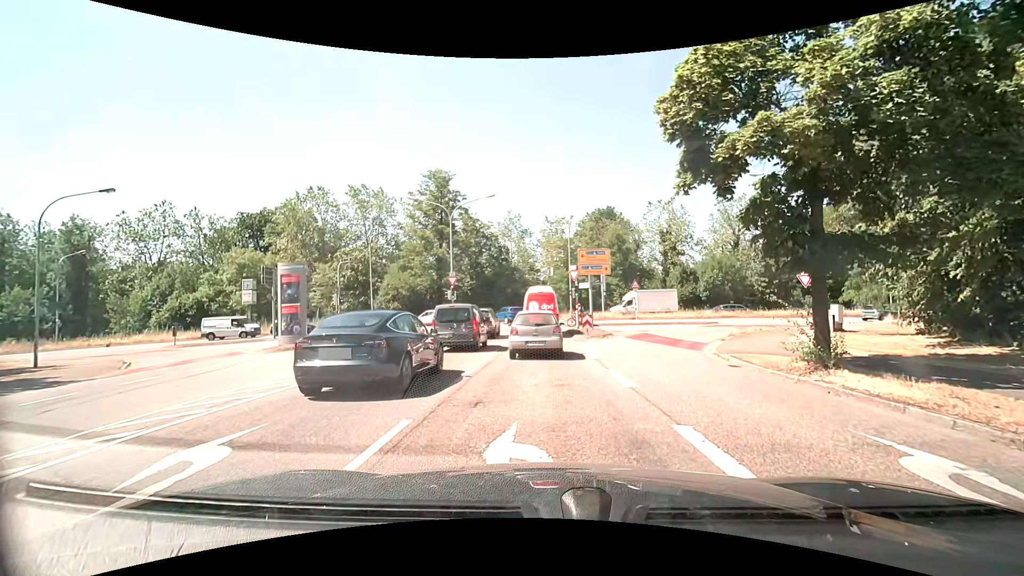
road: unclassified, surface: asphalt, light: Day
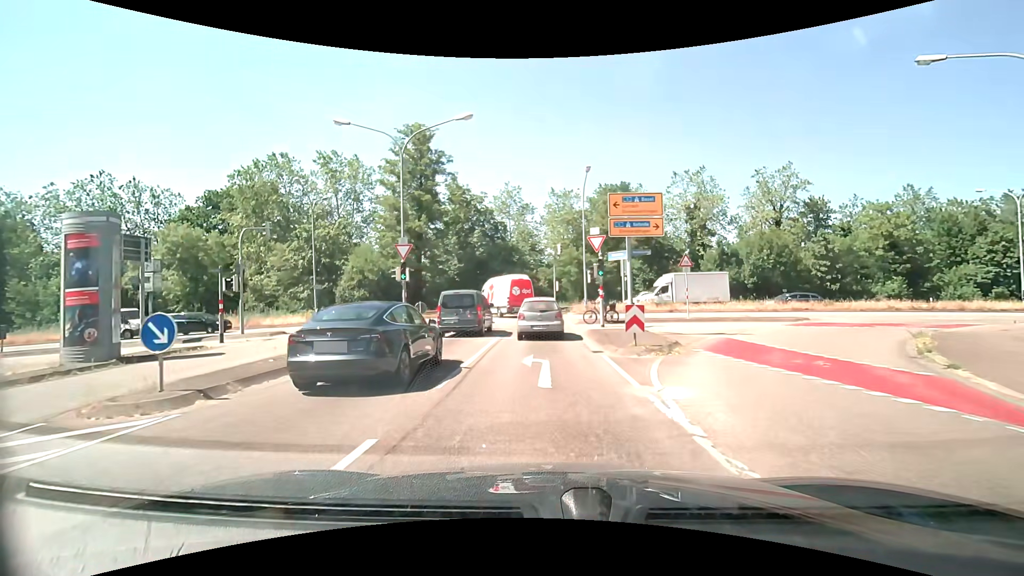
(-0.2, +13.7) m; 0°
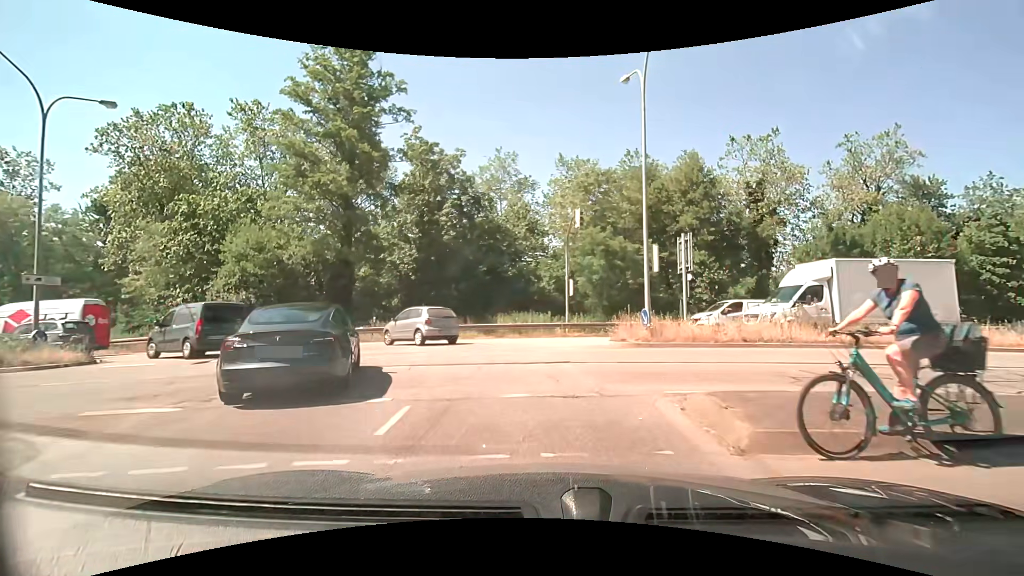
(-0.4, +20.8) m; -1°
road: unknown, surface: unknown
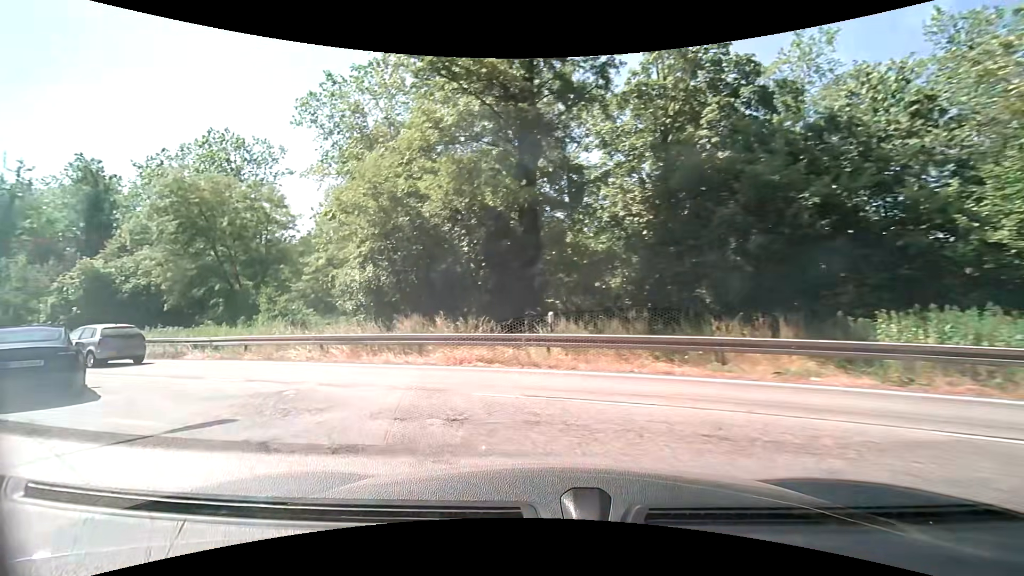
(-2.7, +15.9) m; -30°
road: unclassified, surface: asphalt
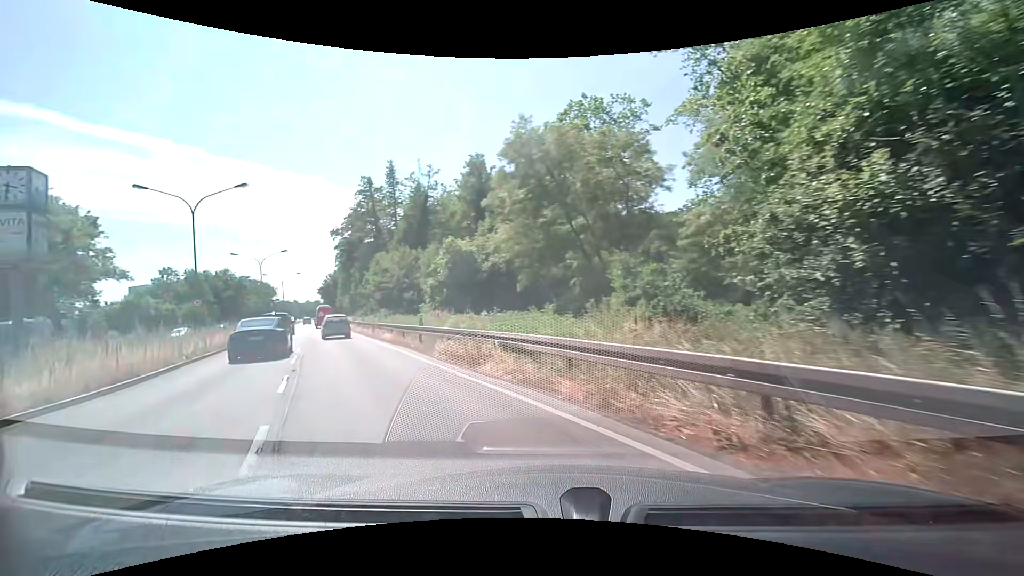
(-4.6, +11.4) m; -42°
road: primary
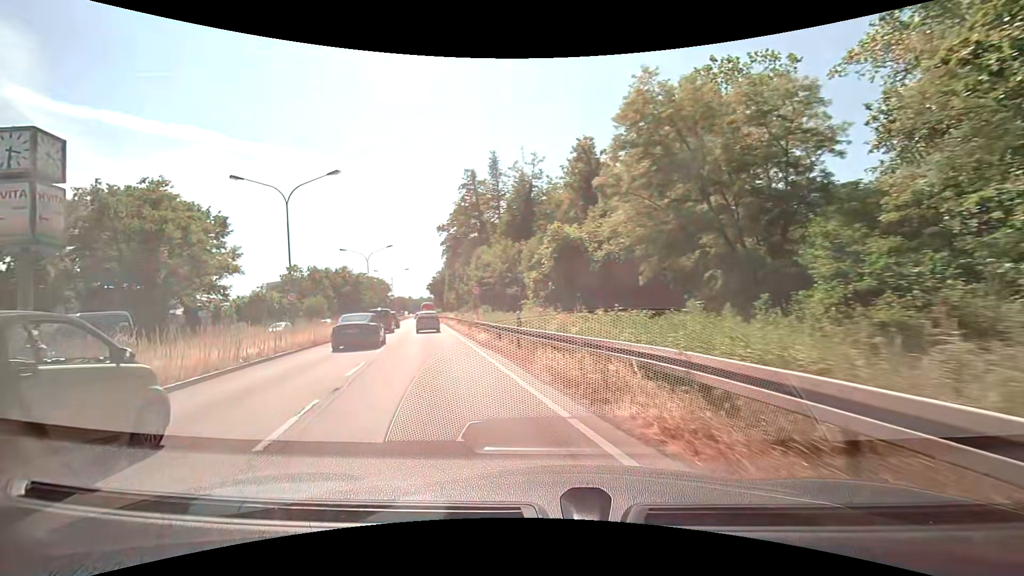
(-0.5, +4.7) m; -12°
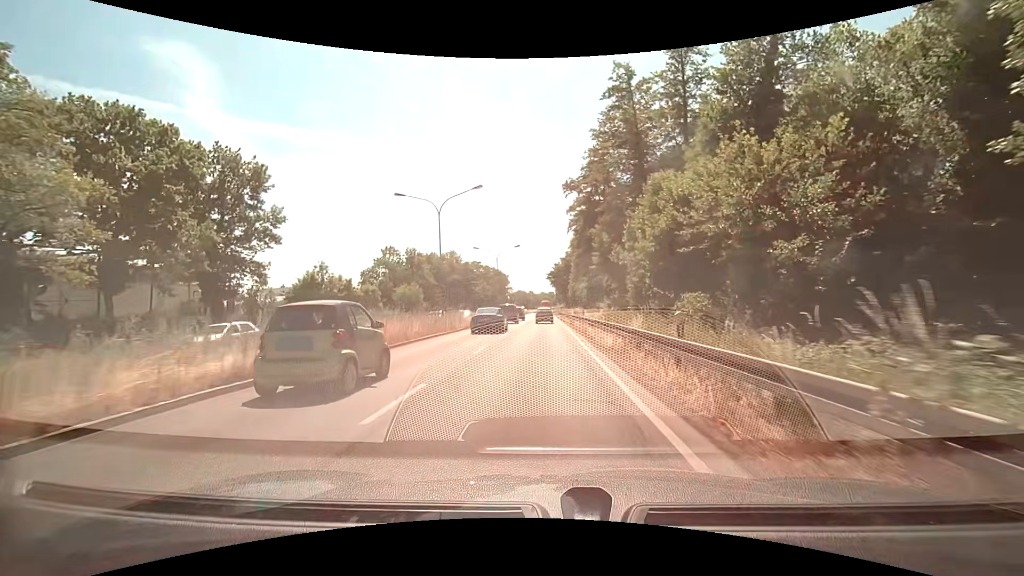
(-5.7, +29.8) m; -13°
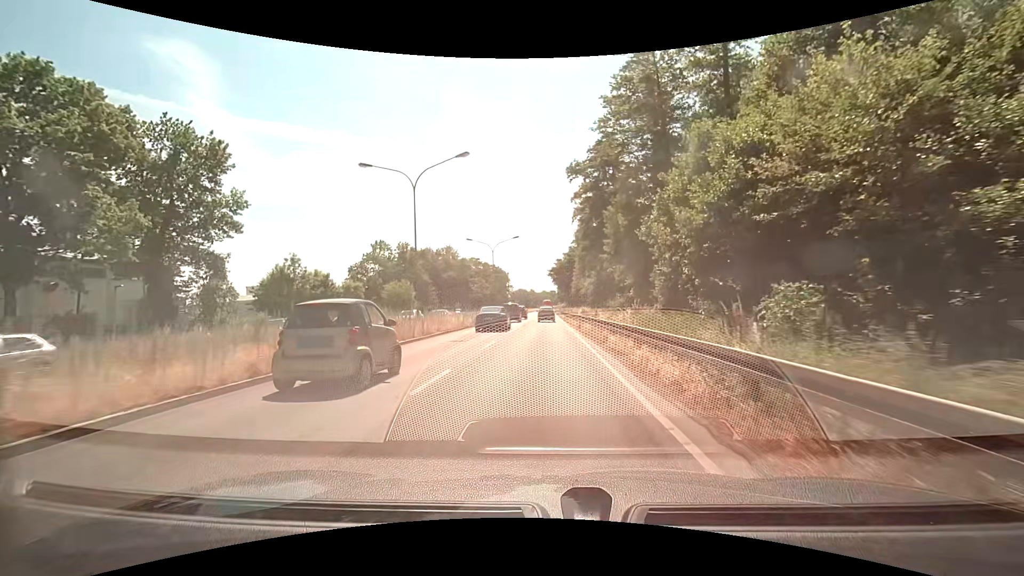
(0.0, +7.3) m; 0°
(0, +10) (0, +20) (0, +30) (0, +40) (0, +50) (0, +60) (0, +70) (0, +80) (0, +90) (0, +100) m
